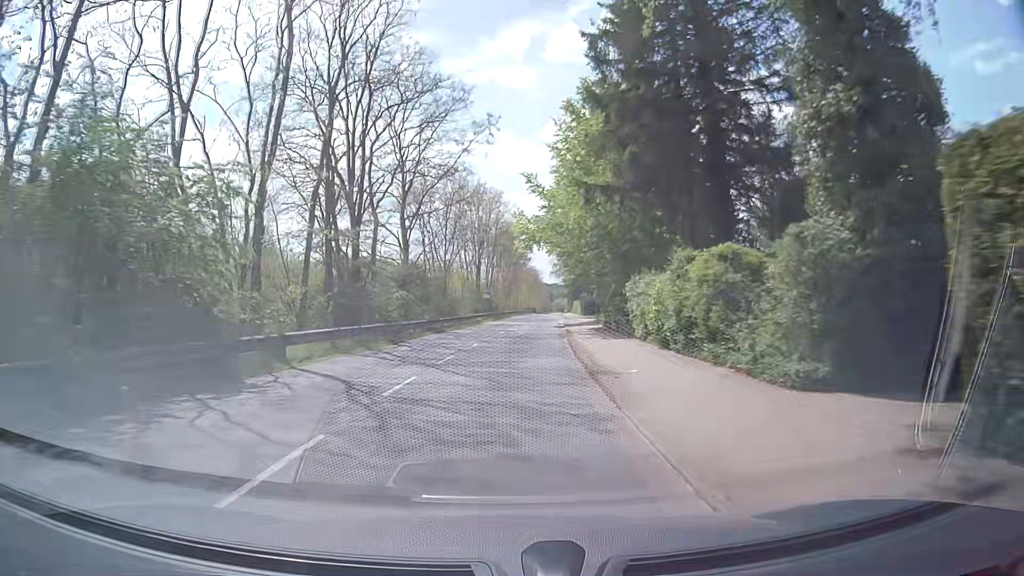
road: tertiary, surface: asphalt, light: Day
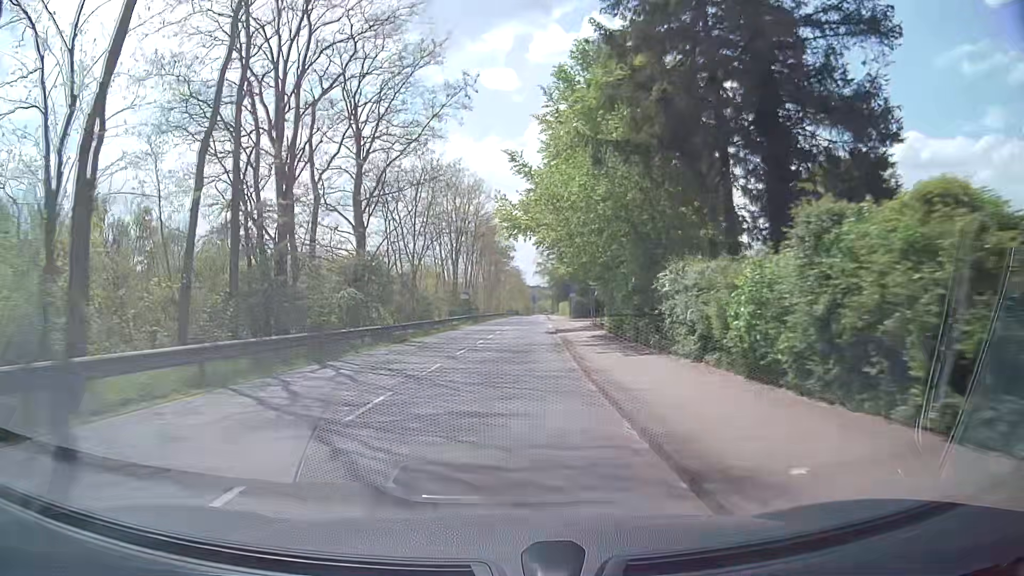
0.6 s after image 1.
(+0.1, +8.1) m; +2°
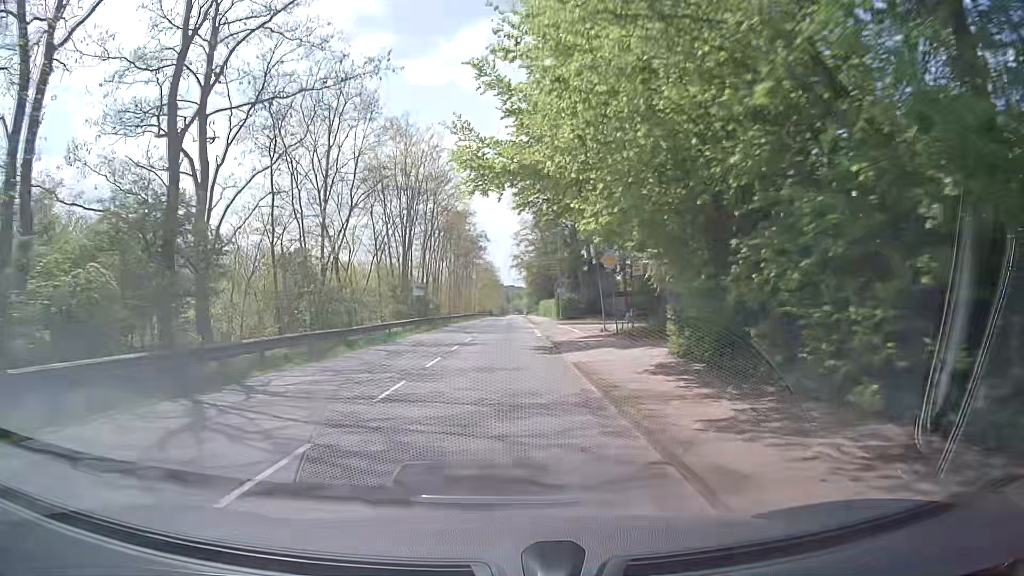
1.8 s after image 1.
(+0.3, +16.4) m; +2°
(0, +10) (0, +20) (+1, +30) (+1, +40) (+1, +50) (+2, +60) (+2, +70) (+2, +80) (+2, +90) (+3, +100) m
